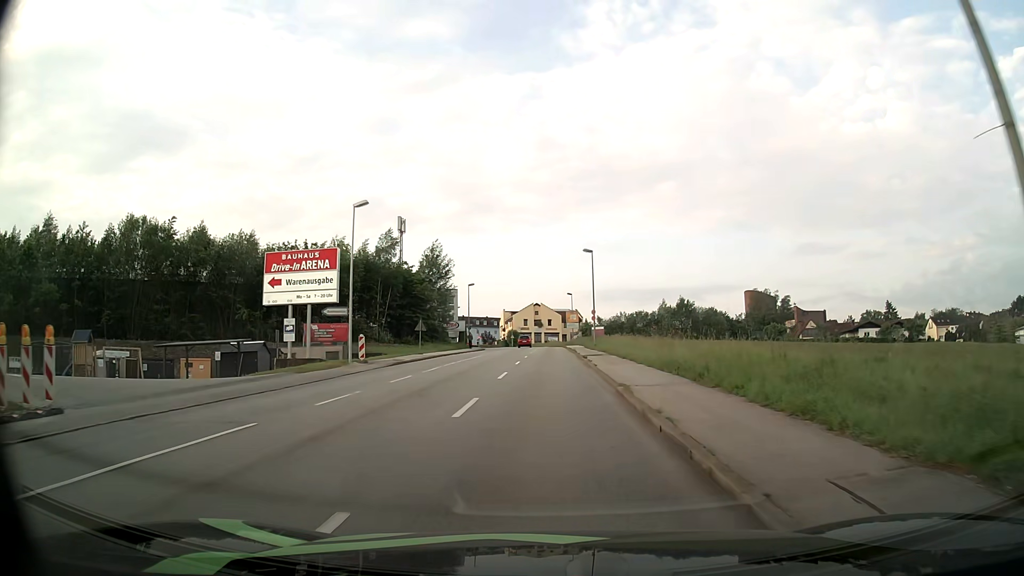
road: tertiary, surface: asphalt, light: Day
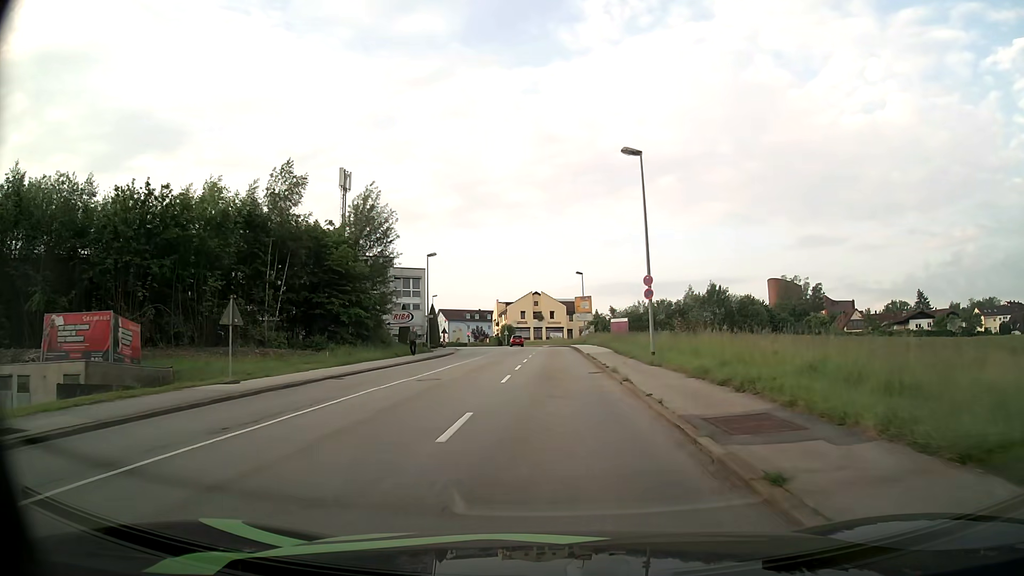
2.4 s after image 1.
(-0.1, +29.3) m; 0°
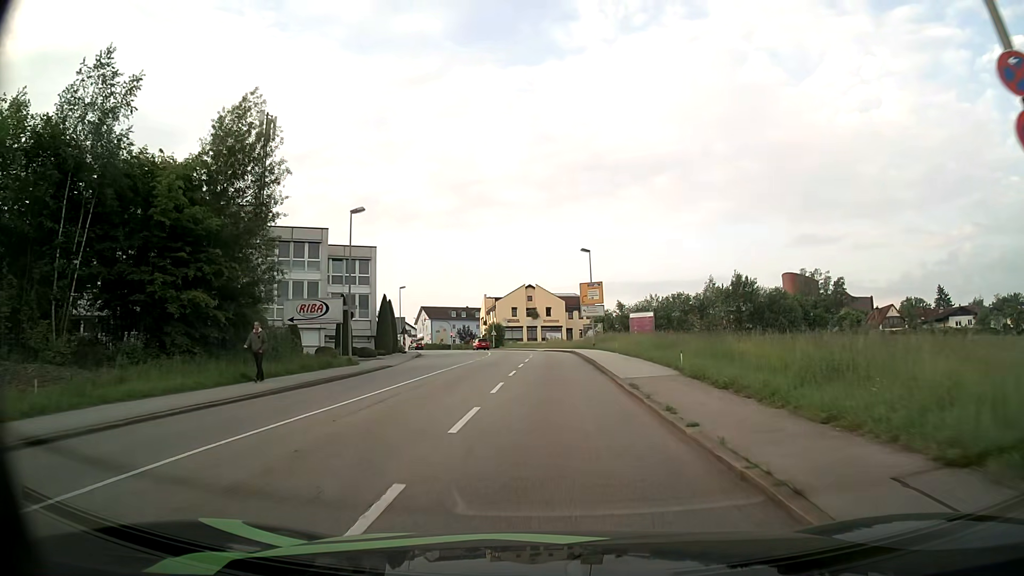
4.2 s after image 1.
(+0.1, +21.0) m; 0°
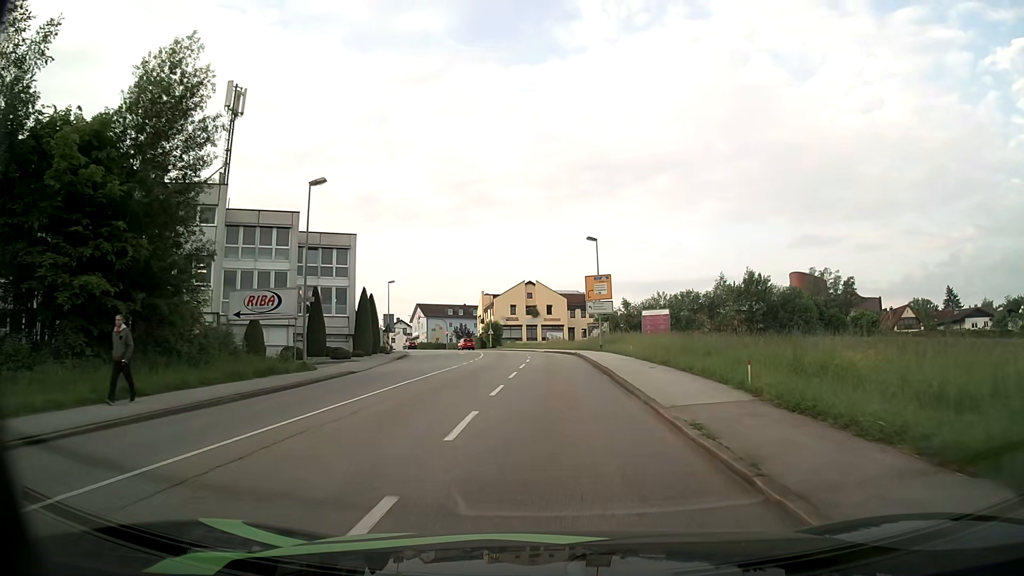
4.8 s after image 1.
(0.0, +6.7) m; 0°
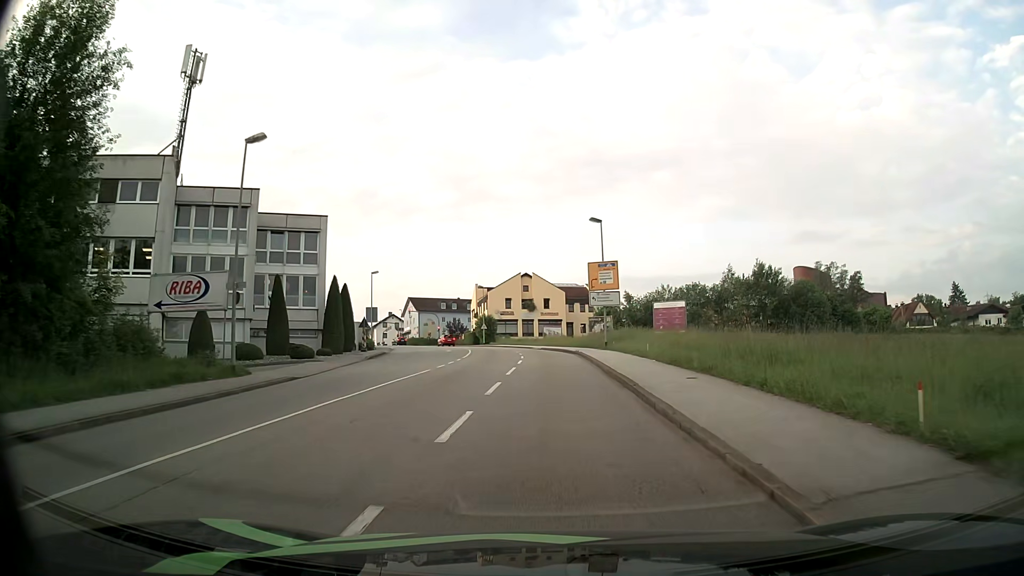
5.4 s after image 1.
(0.0, +6.5) m; 0°
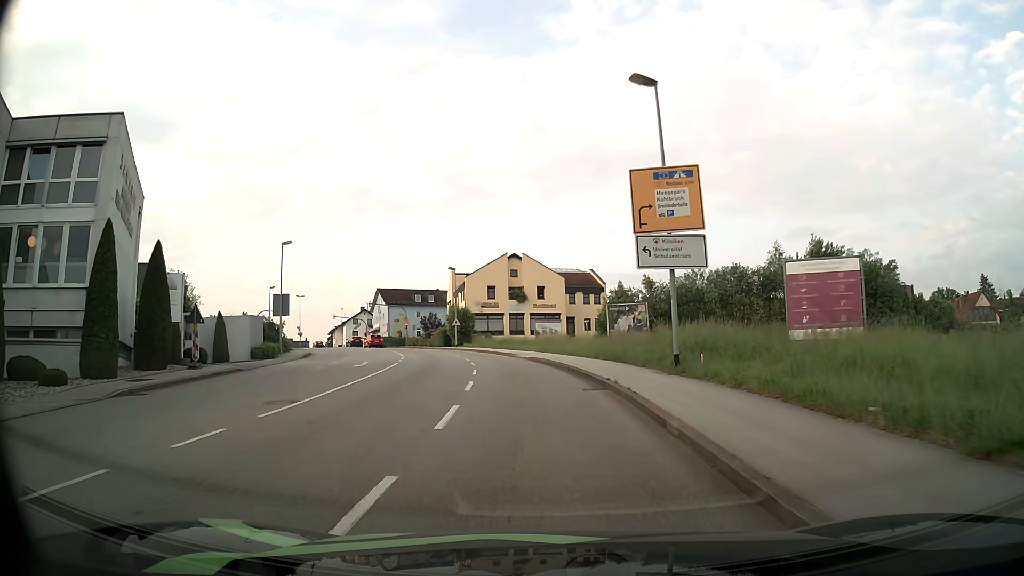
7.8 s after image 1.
(+0.1, +24.1) m; 0°
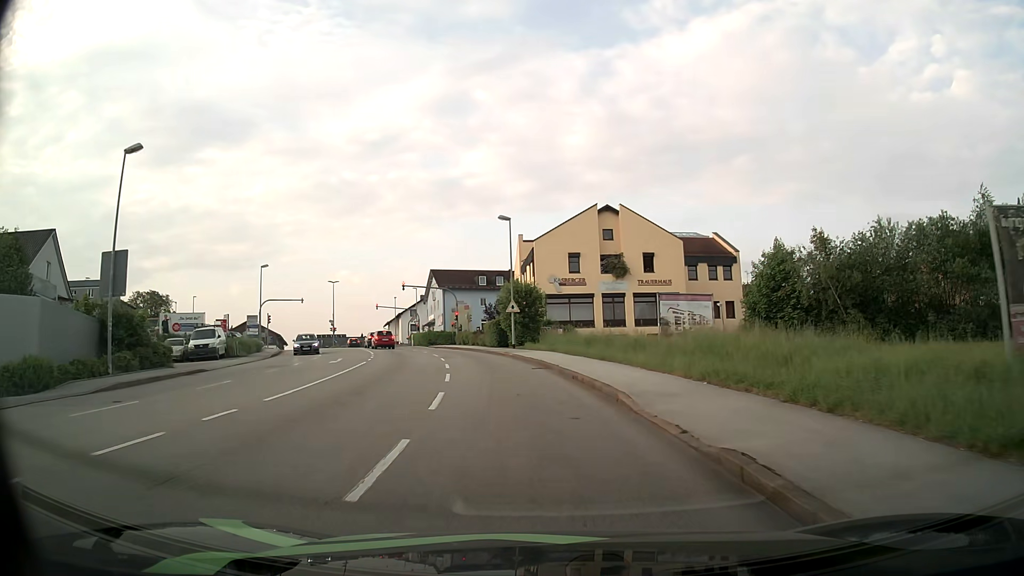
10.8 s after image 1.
(-1.4, +28.5) m; -7°
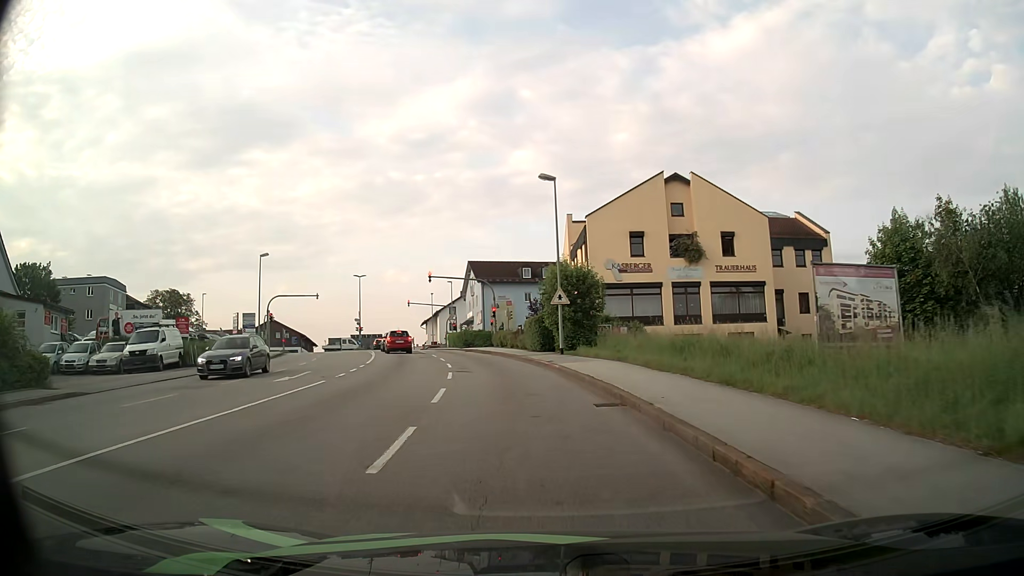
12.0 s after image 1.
(-0.4, +11.1) m; -5°
(0, +10) (-1, +20) (-3, +30) (-5, +40) (-8, +49) (-10, +59) (-13, +68) (-16, +78) (-18, +88) (-15, +97) m
